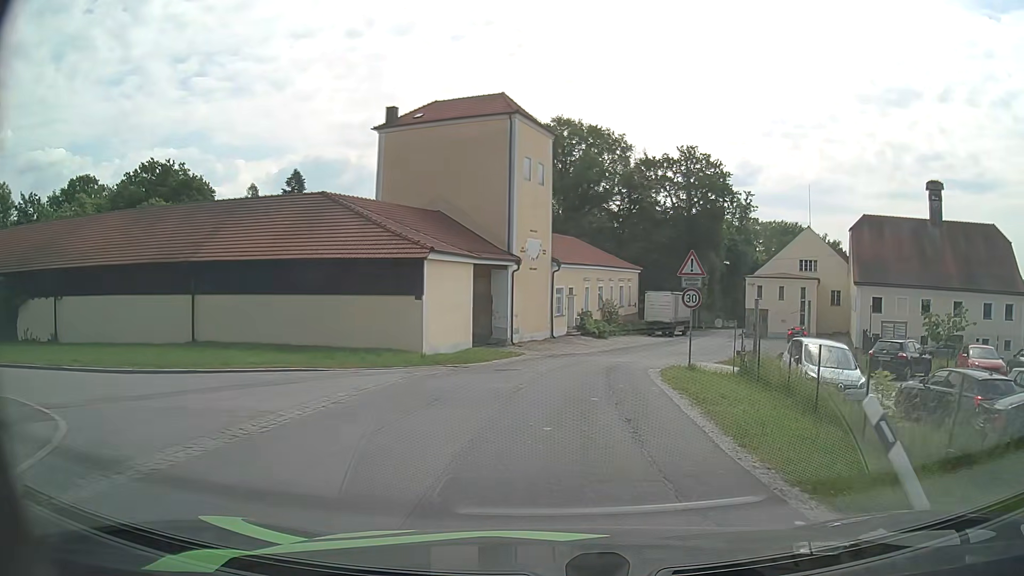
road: residential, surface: asphalt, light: Day
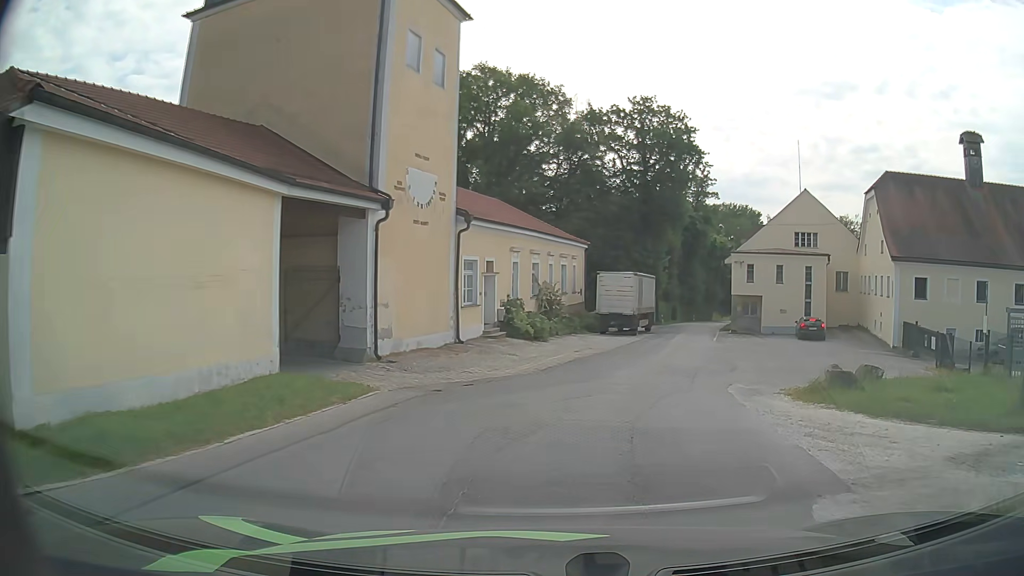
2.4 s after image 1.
(+1.0, +17.5) m; +6°
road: unclassified
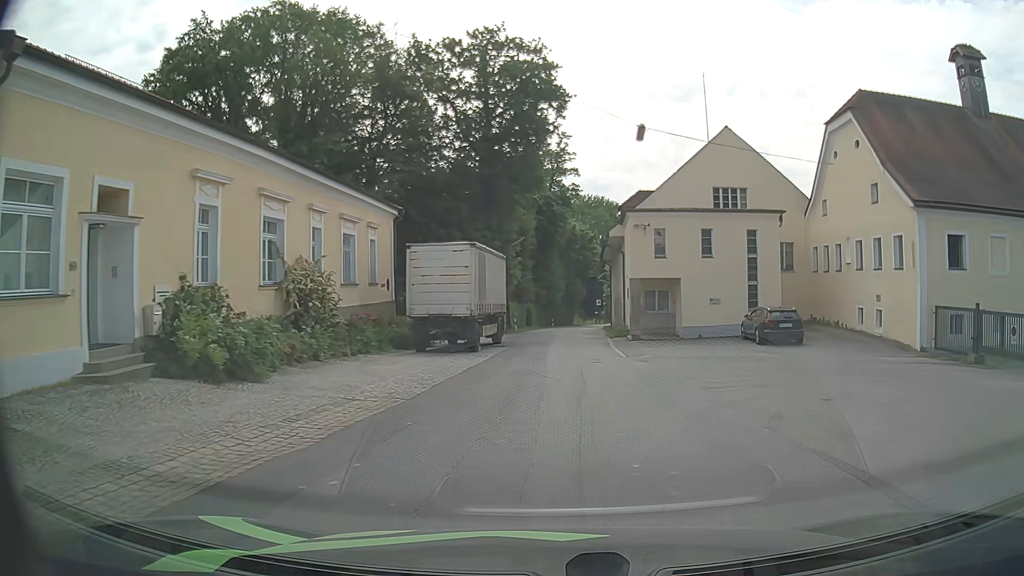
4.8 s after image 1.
(+2.3, +18.5) m; +13°
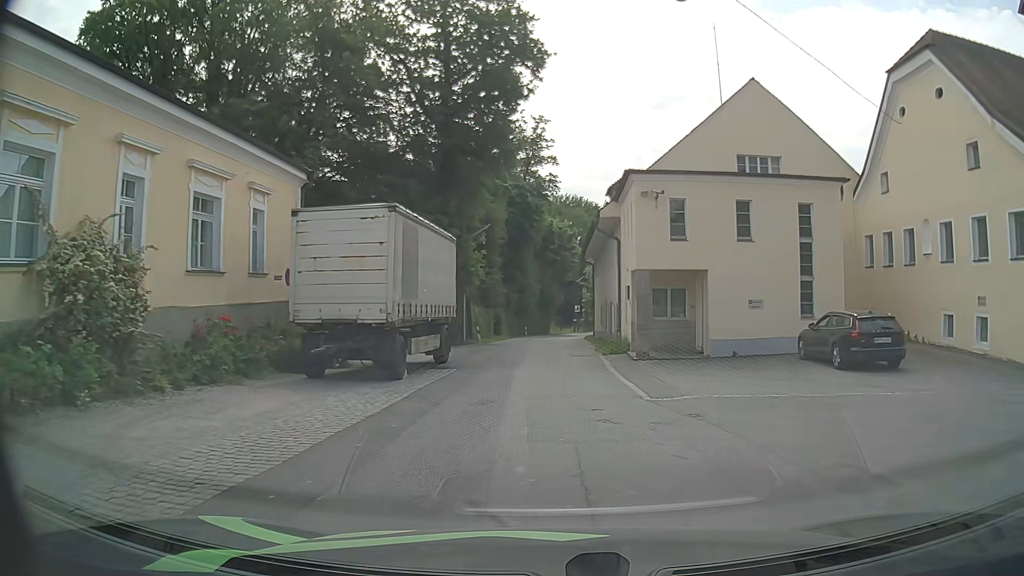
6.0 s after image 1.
(+0.1, +9.5) m; +1°
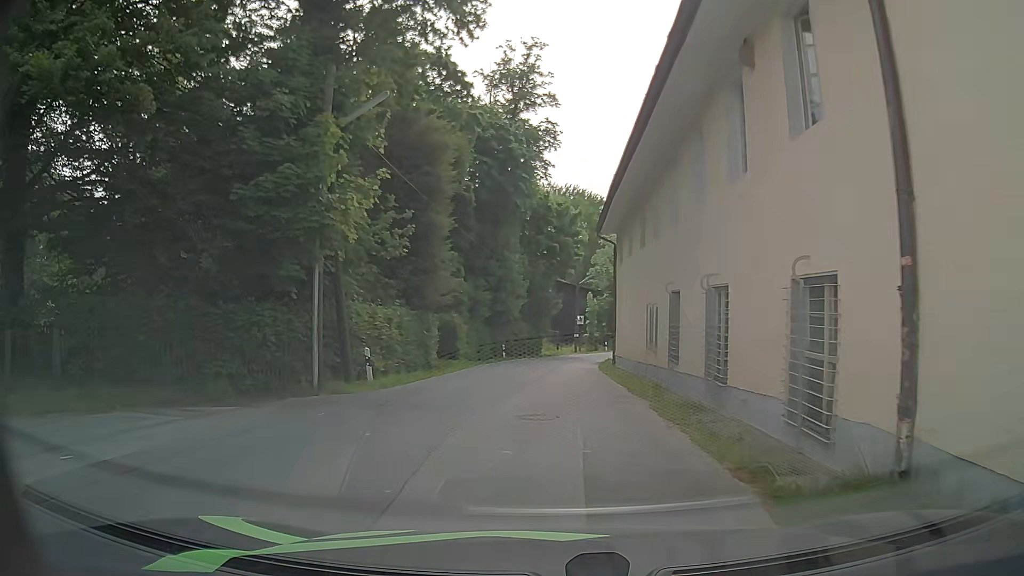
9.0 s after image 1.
(+0.4, +23.3) m; +1°
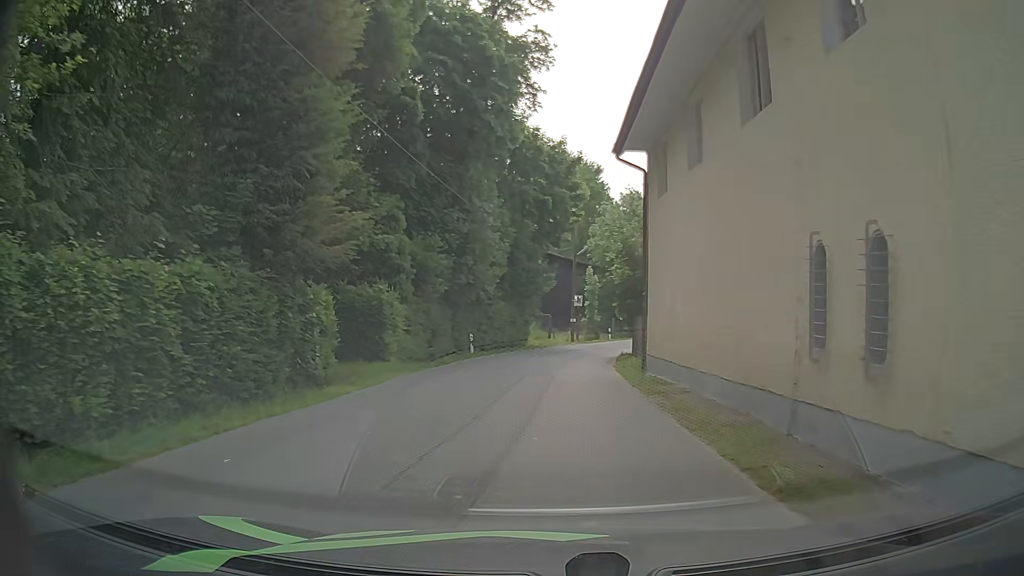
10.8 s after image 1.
(+0.1, +13.4) m; +1°
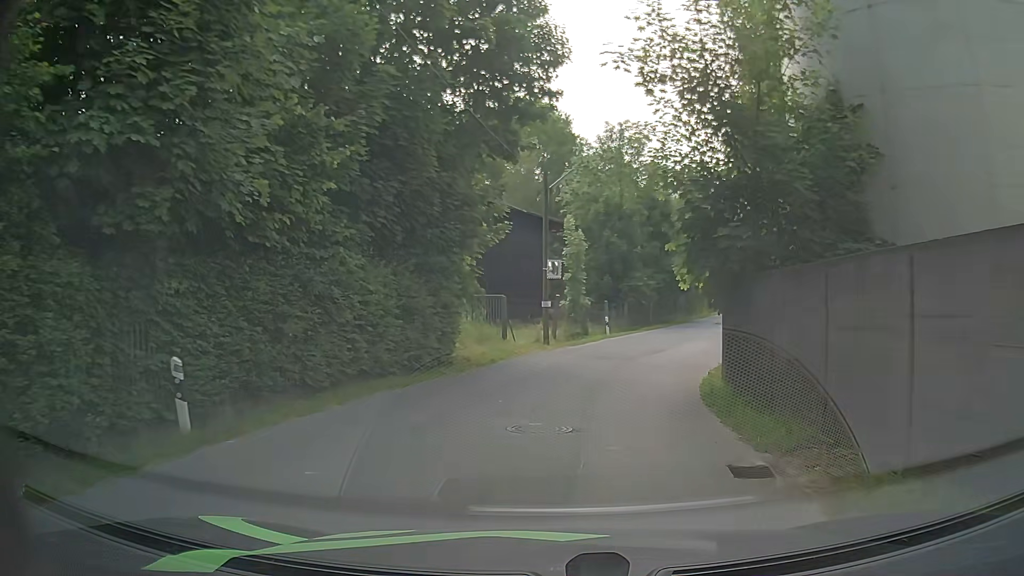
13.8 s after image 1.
(+0.4, +22.1) m; +4°
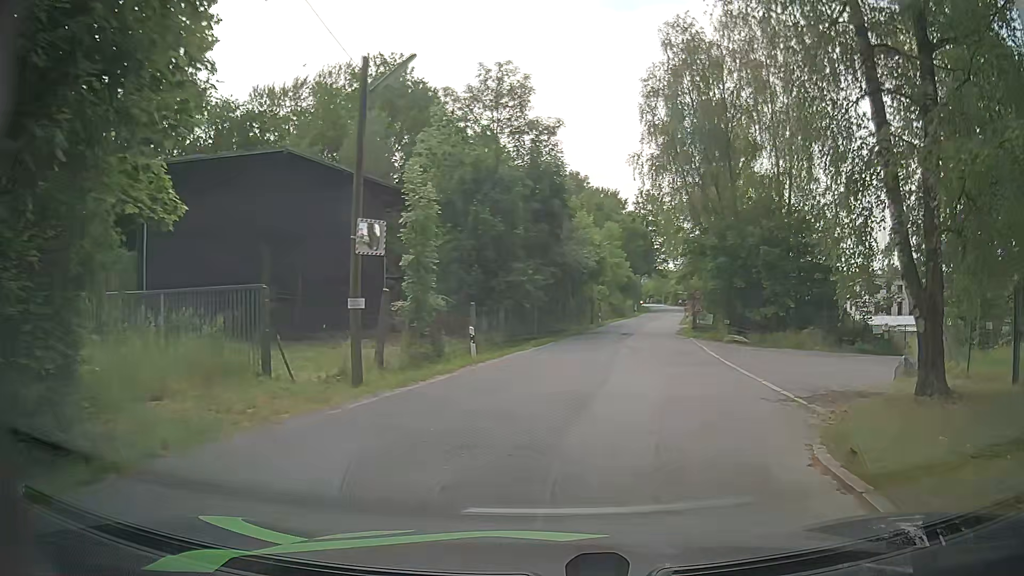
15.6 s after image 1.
(+0.7, +13.3) m; +7°
(+1, +10) (+3, +20) (+5, +30) (+7, +39) (+9, +49) (+12, +59) (+14, +68) (+17, +78) (+19, +88) (+22, +97) m
